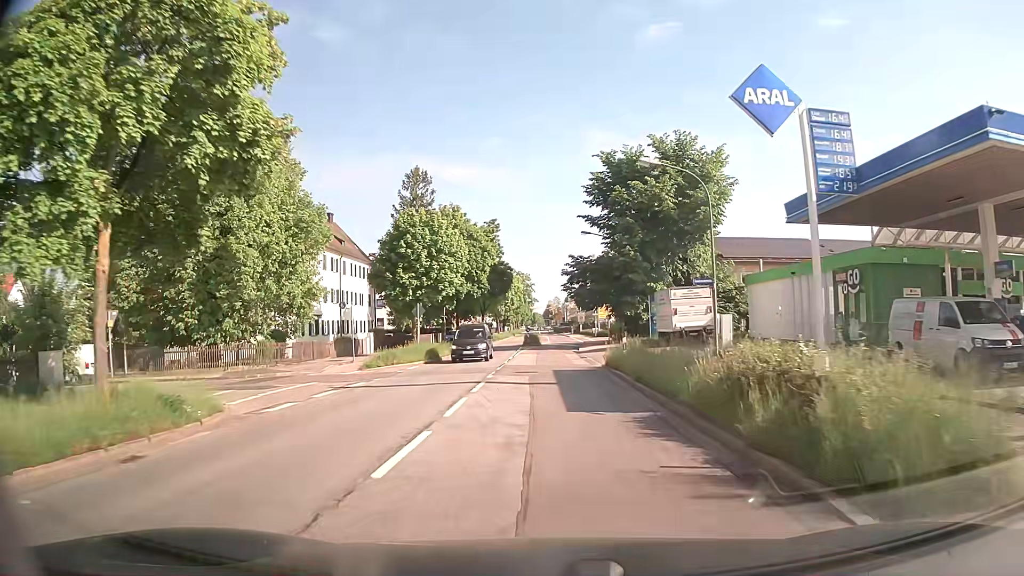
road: secondary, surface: asphalt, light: Day
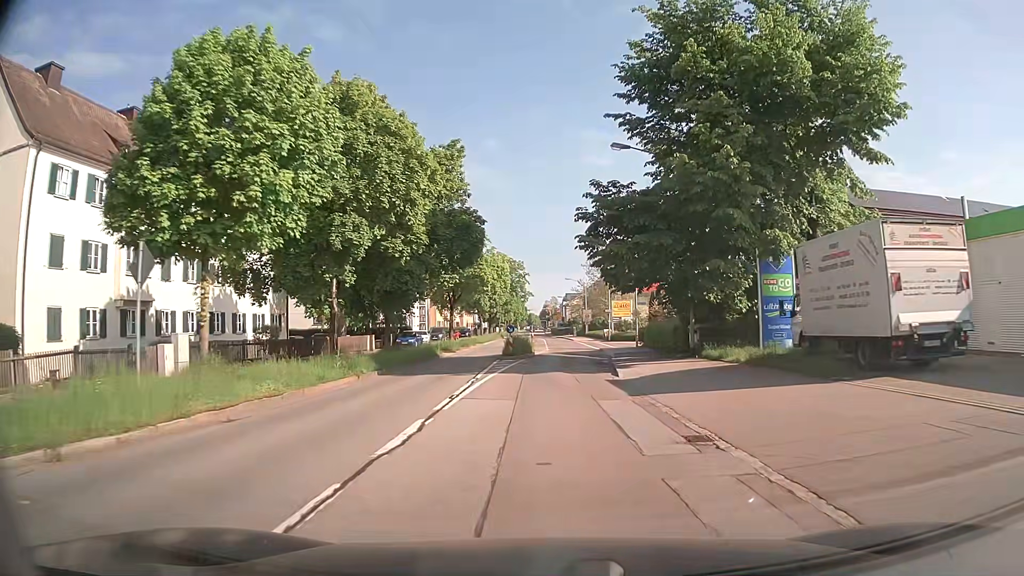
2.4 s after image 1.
(-0.1, +26.0) m; 0°
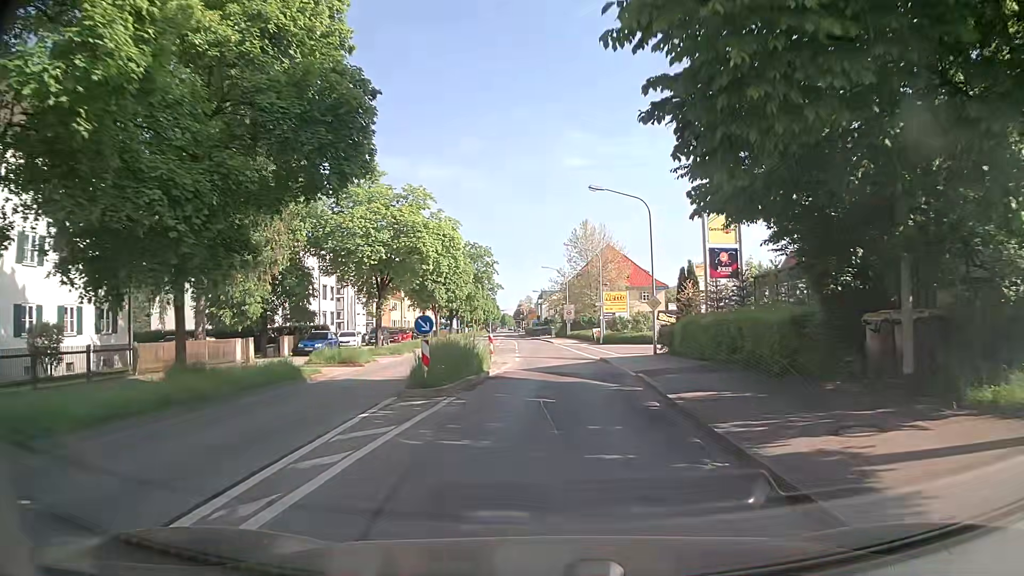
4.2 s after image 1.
(+0.2, +18.4) m; +1°
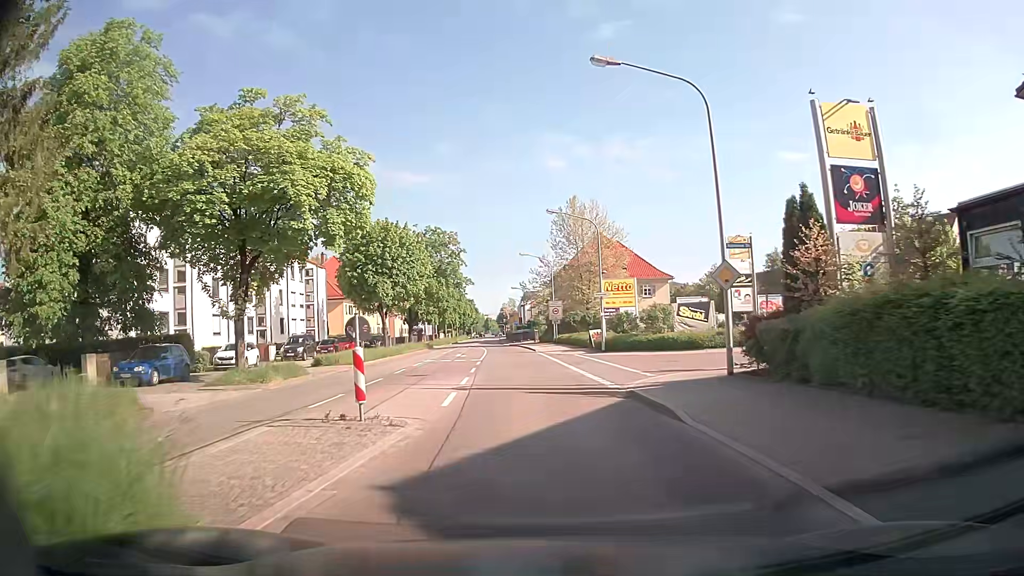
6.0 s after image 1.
(+0.7, +17.0) m; +2°
